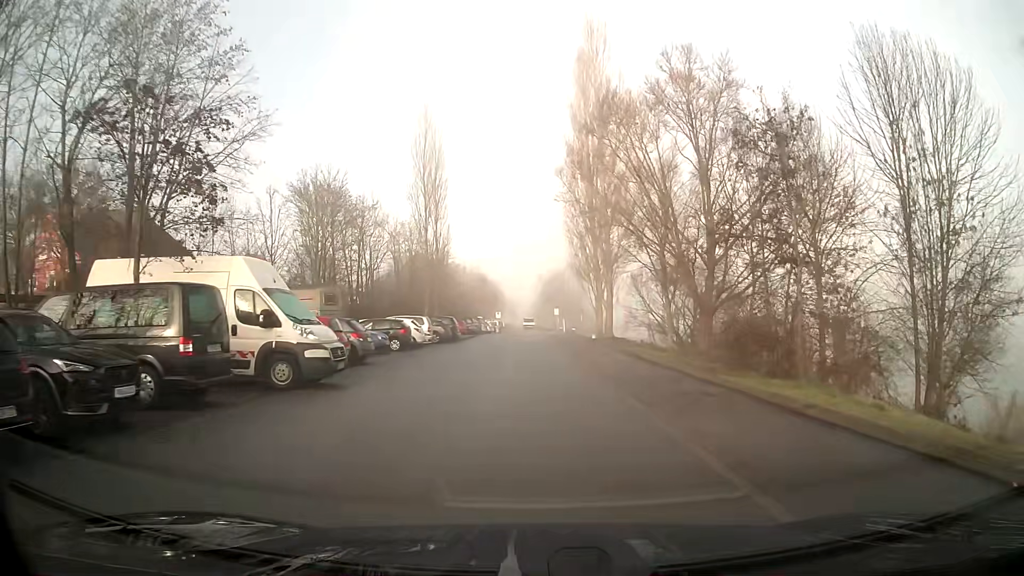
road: residential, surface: asphalt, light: Day
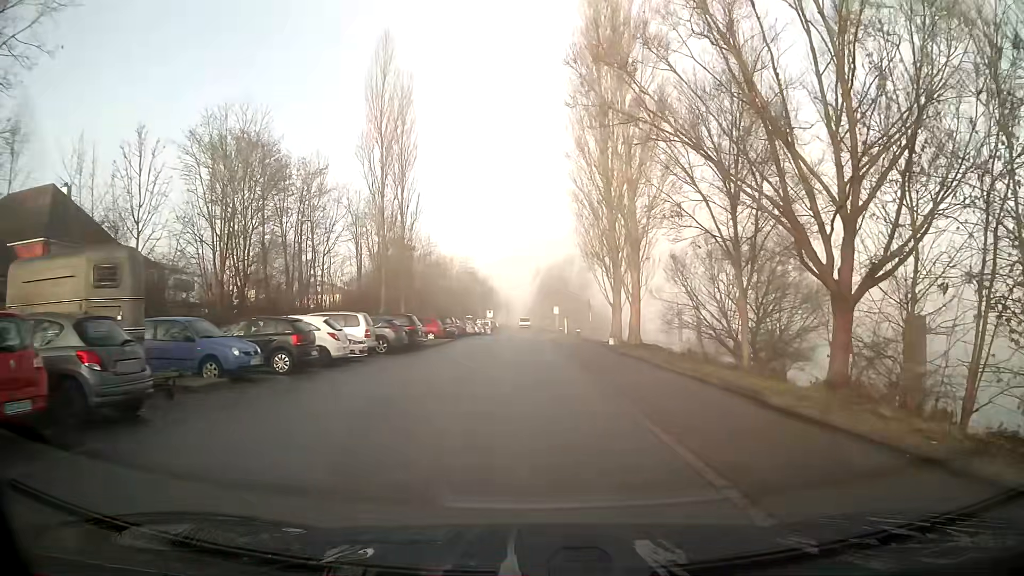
(0.0, +13.4) m; 0°
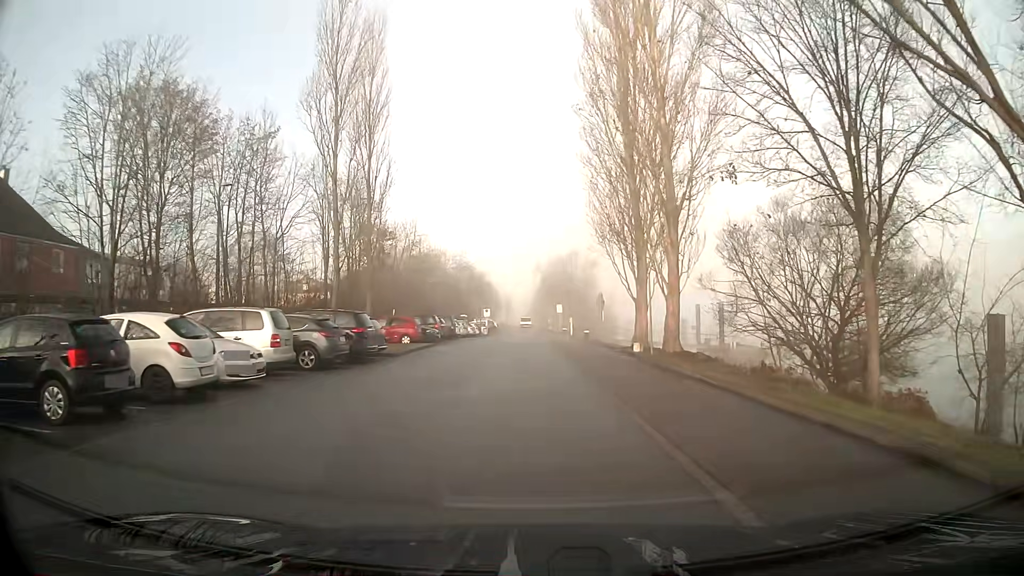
(0.0, +9.0) m; 0°
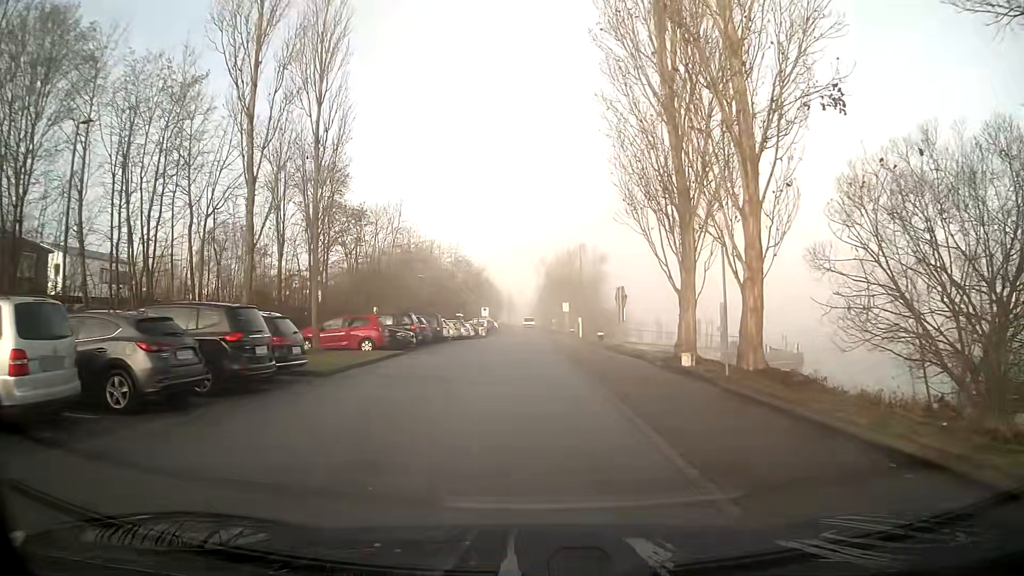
(0.0, +8.9) m; 0°
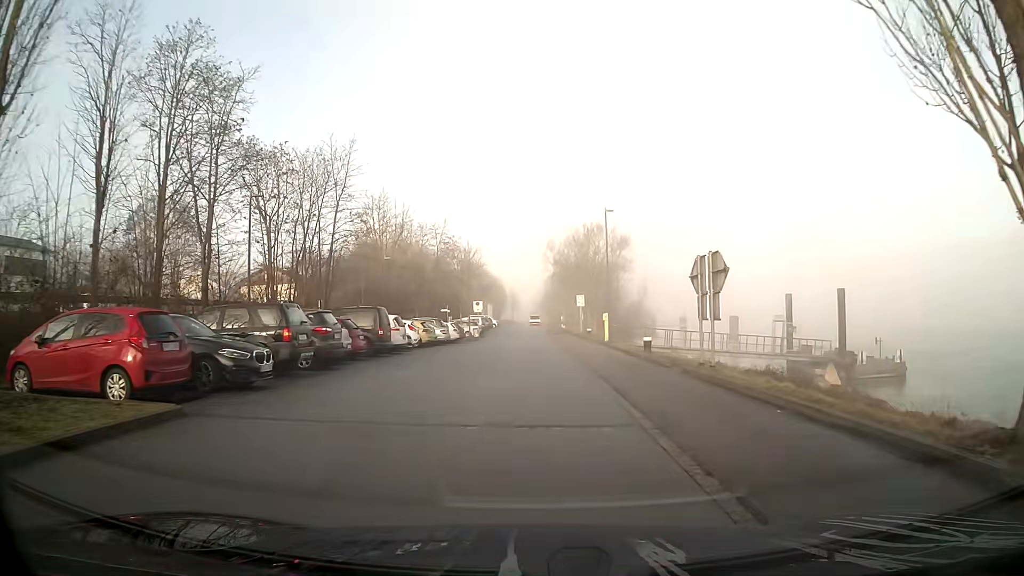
(0.0, +16.9) m; 0°
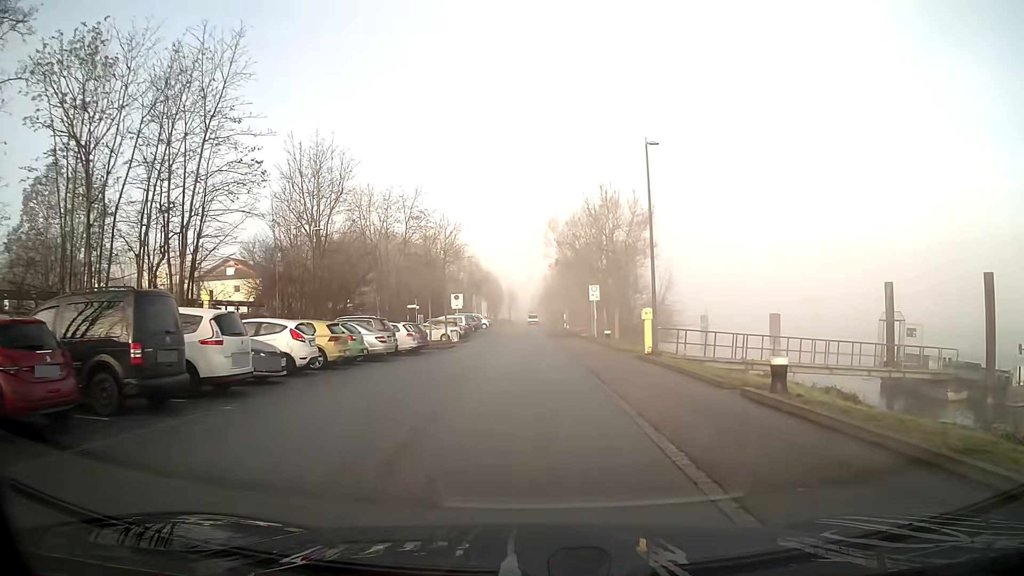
(0.0, +15.9) m; 0°
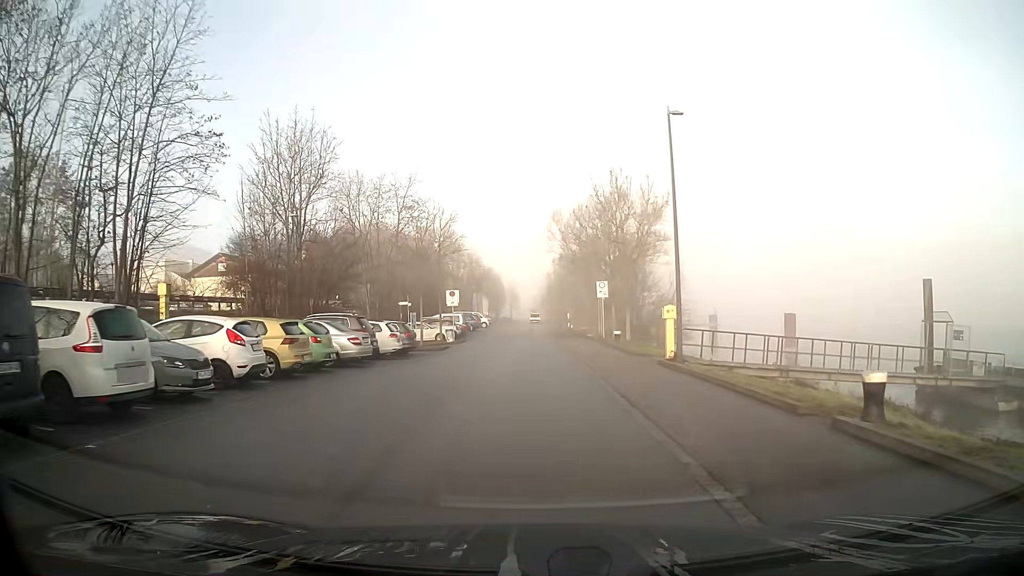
(0.0, +3.9) m; 0°
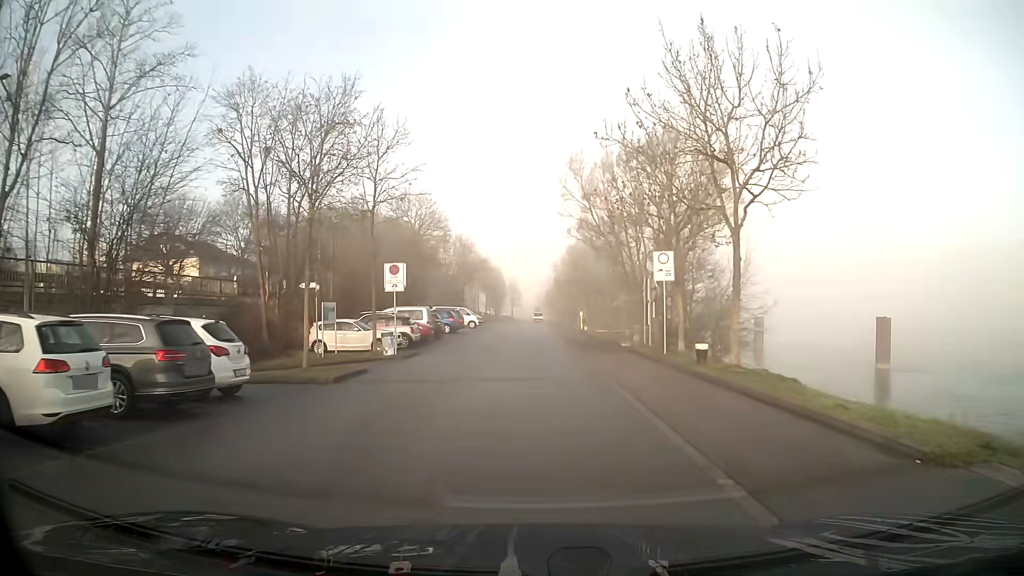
(0.0, +19.2) m; 0°
(0, +10) (0, +20) (0, +30) (0, +40) (0, +50) (0, +60) (0, +70) (0, +80) (0, +90) (0, +100) m
